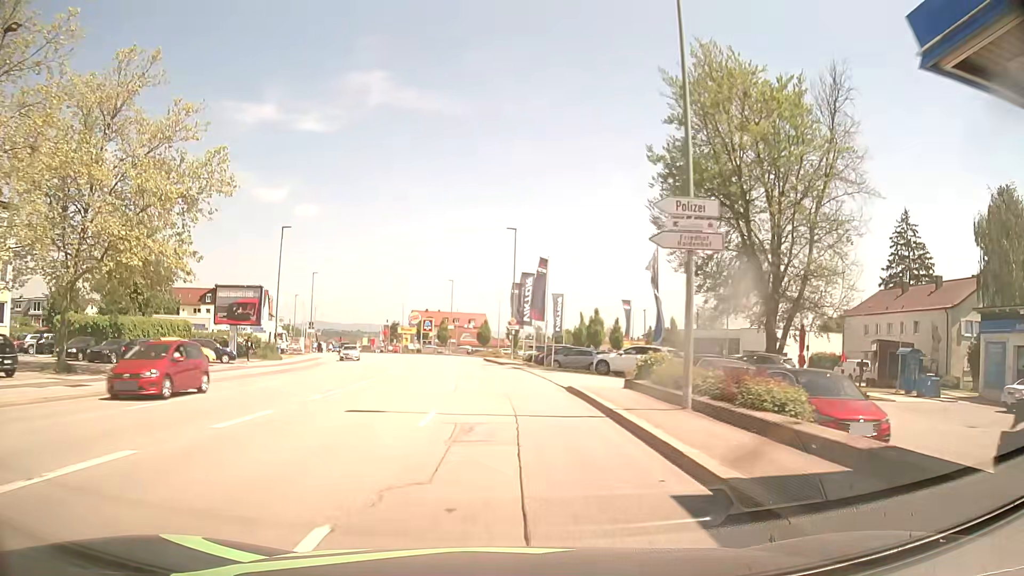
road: tertiary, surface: asphalt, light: Day
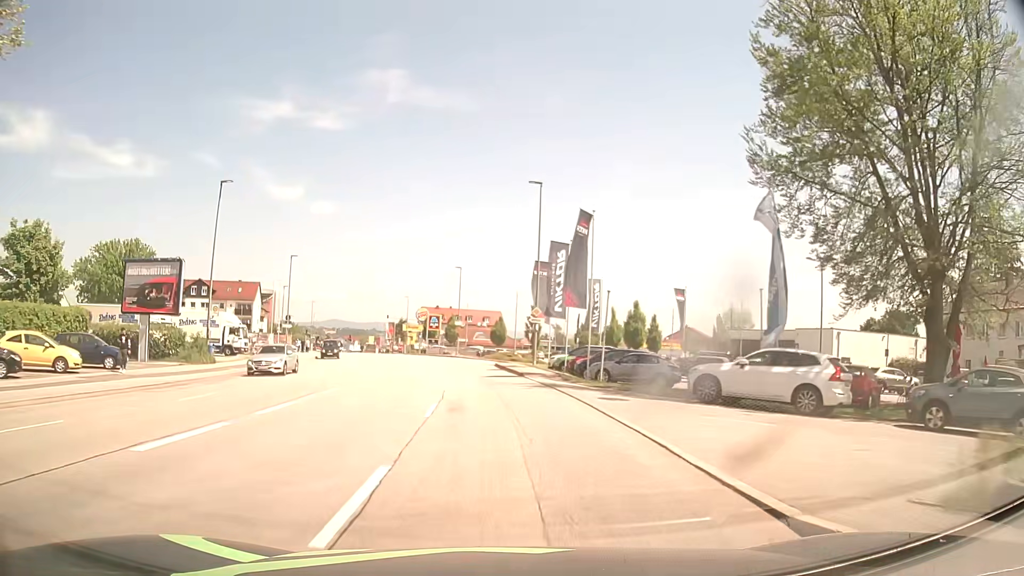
(0.0, +15.2) m; 0°
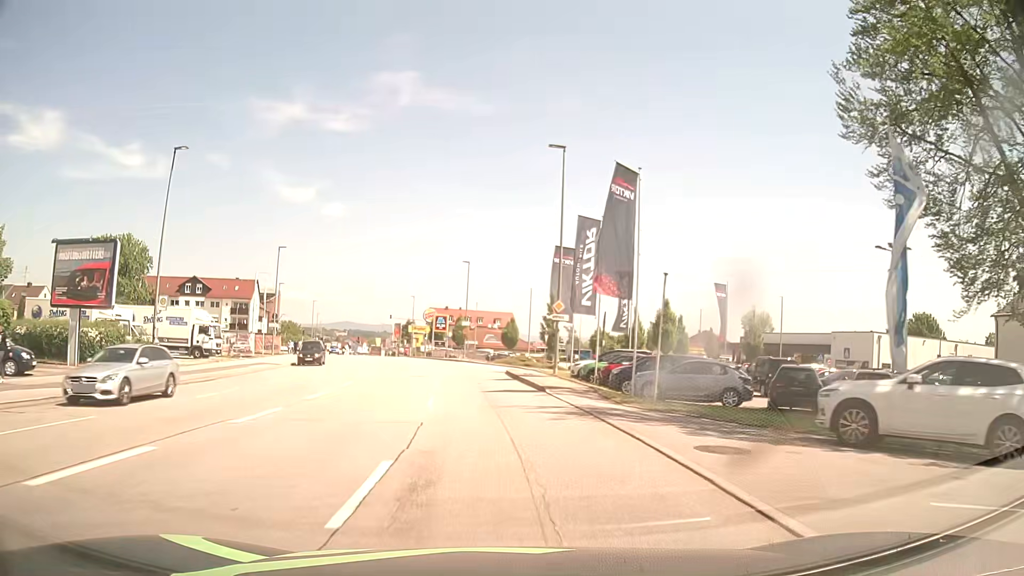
(-0.1, +7.6) m; -1°
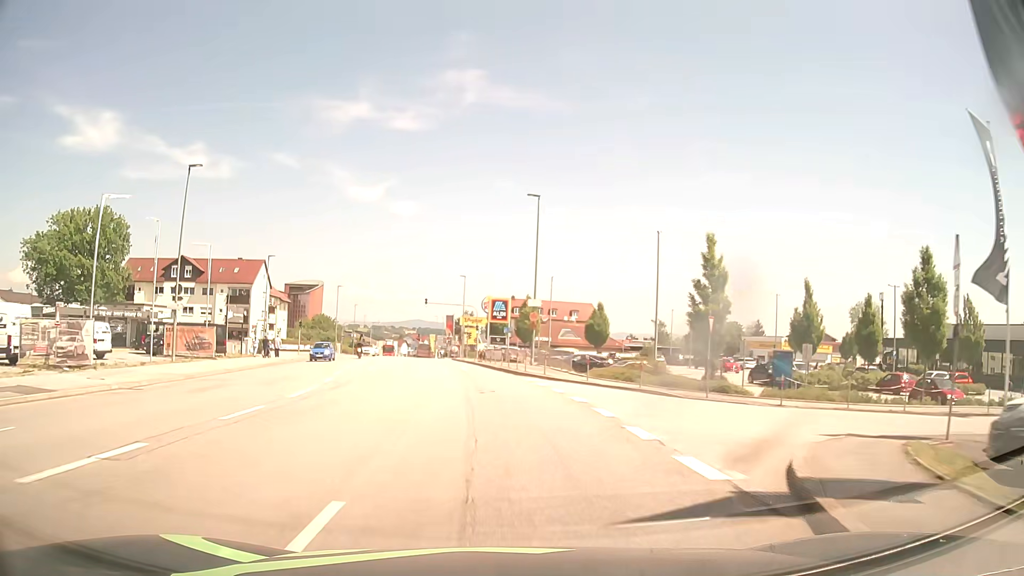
(-1.3, +30.3) m; -5°
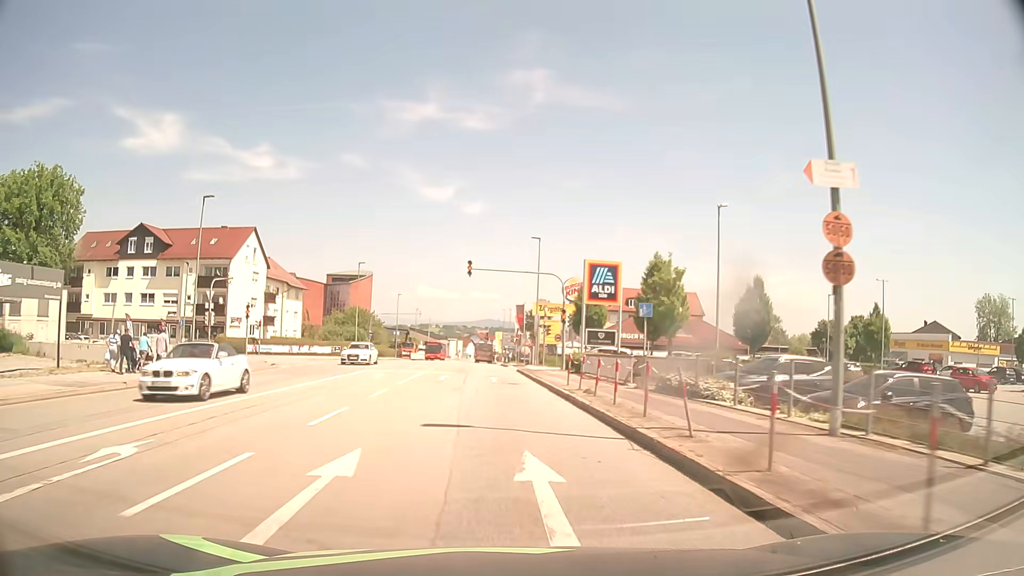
(-2.0, +30.4) m; -7°
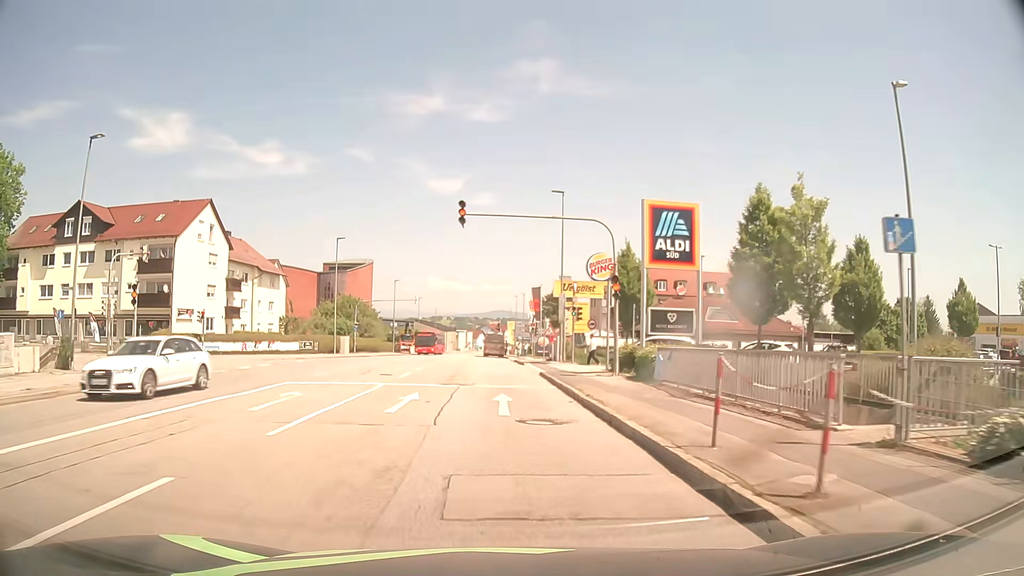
(-0.1, +13.6) m; -1°
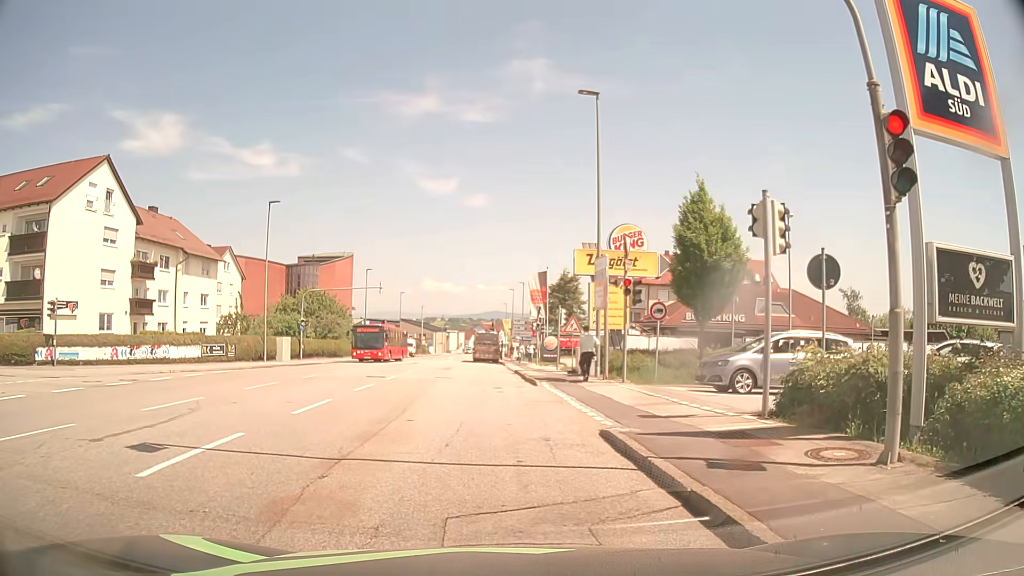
(-0.1, +16.1) m; -1°
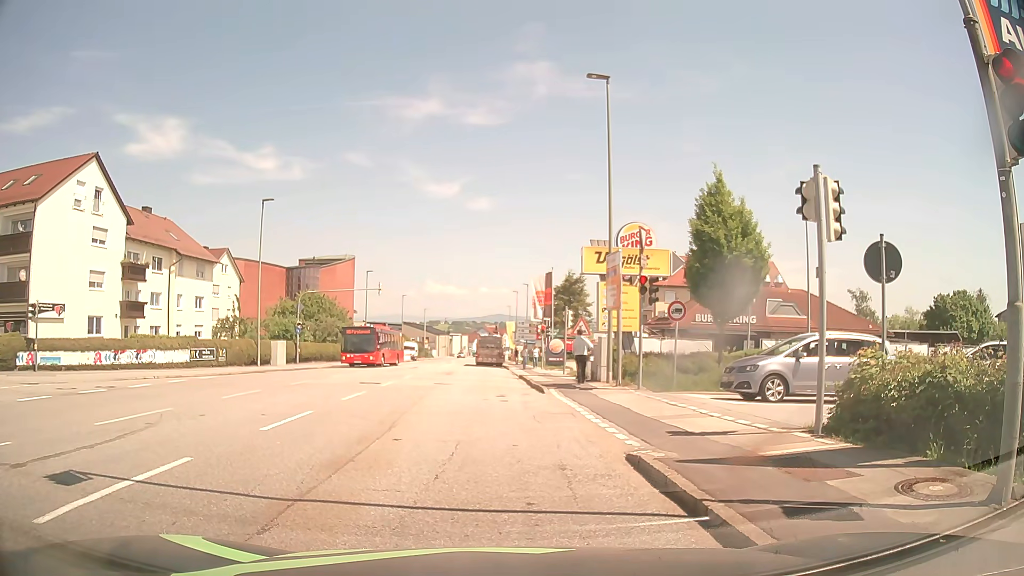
(0.0, +1.7) m; +2°
(0, +10) (-1, +20) (-1, +30) (-2, +40) (-2, +50) (-3, +60) (-3, +70) (-4, +80) (-4, +90) (-5, +100) m
